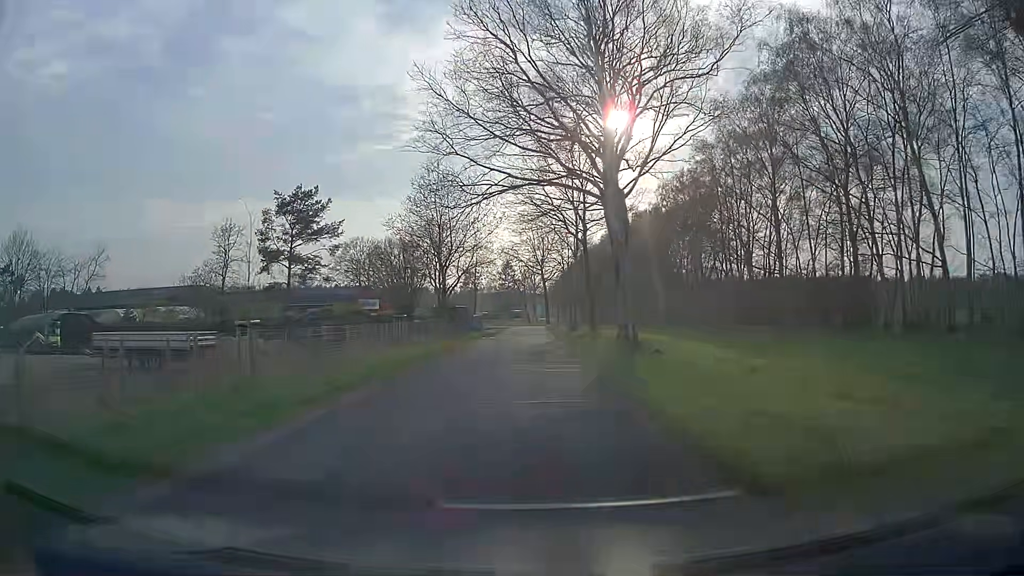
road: unclassified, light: Day
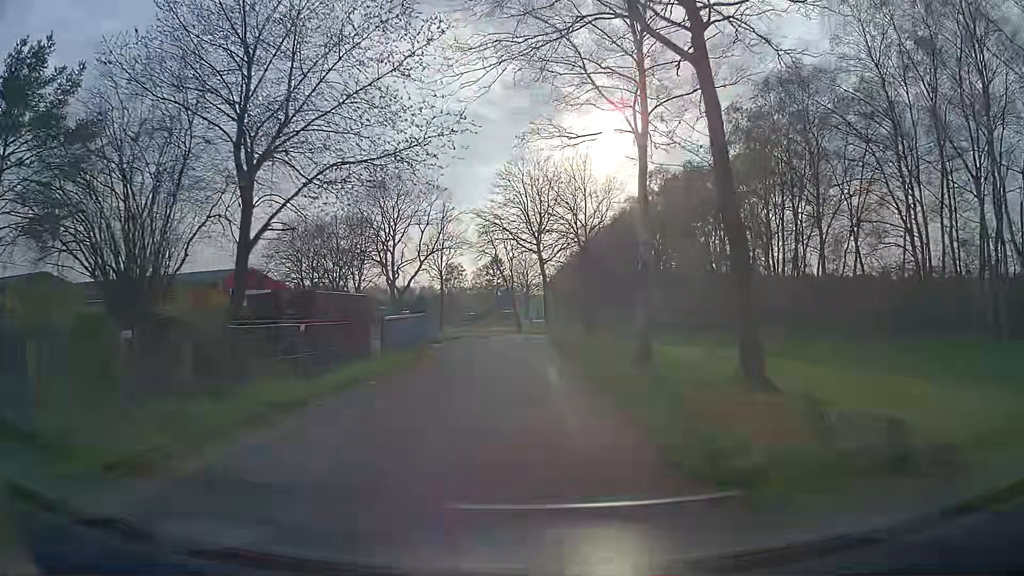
(+0.2, +35.8) m; +1°
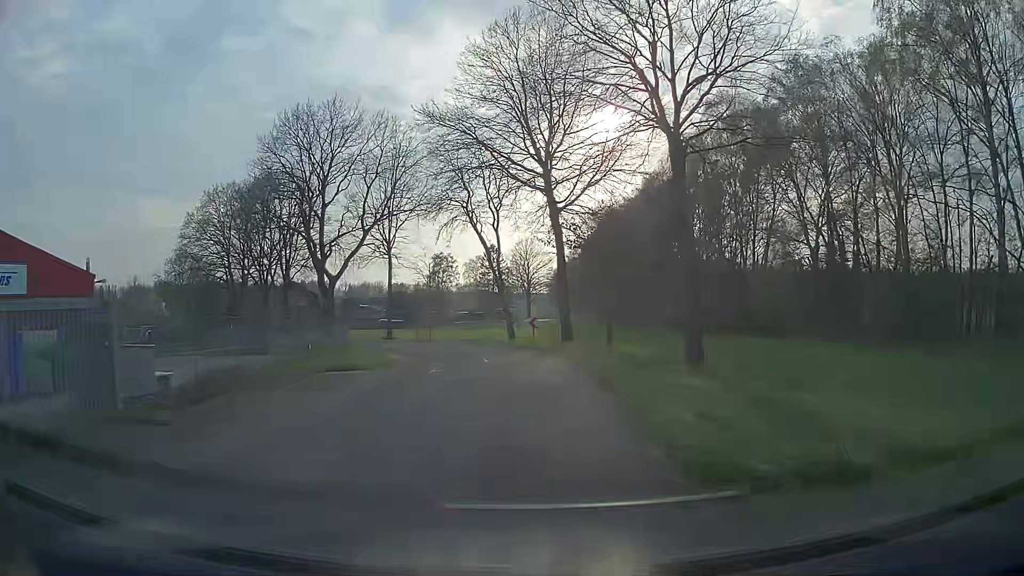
(-0.1, +30.4) m; 0°
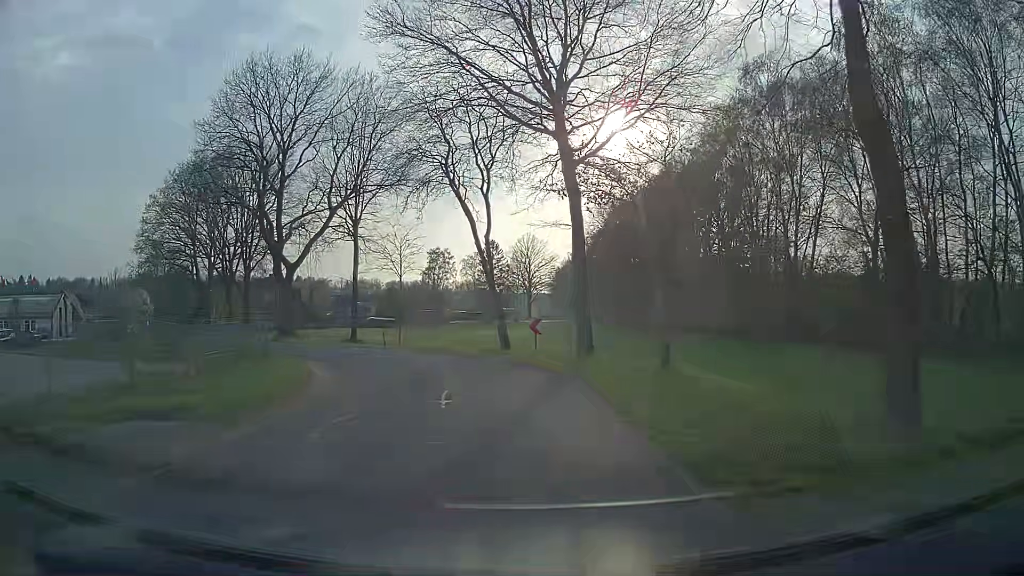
(-0.1, +10.5) m; -1°
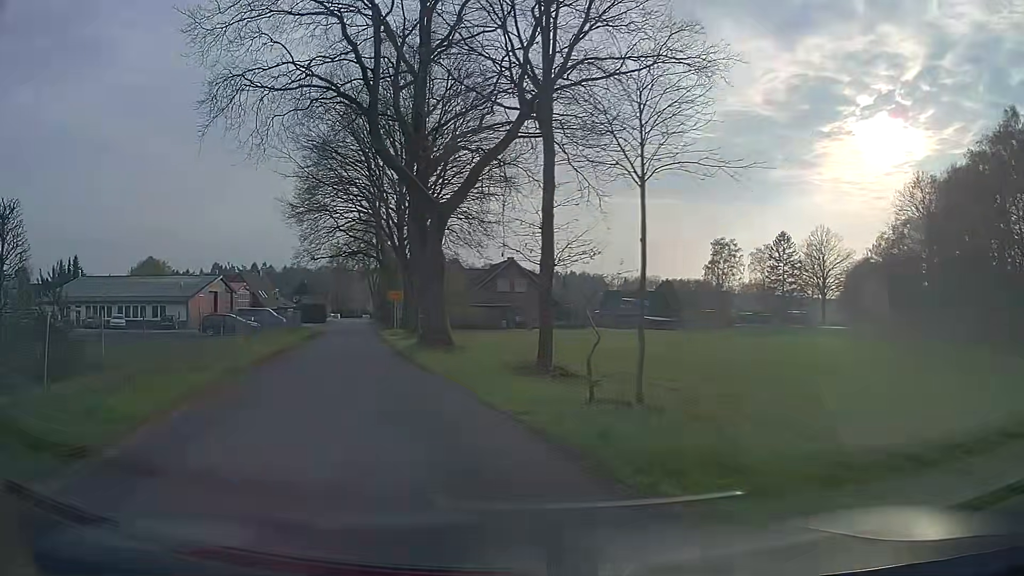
(-2.9, +23.6) m; -22°
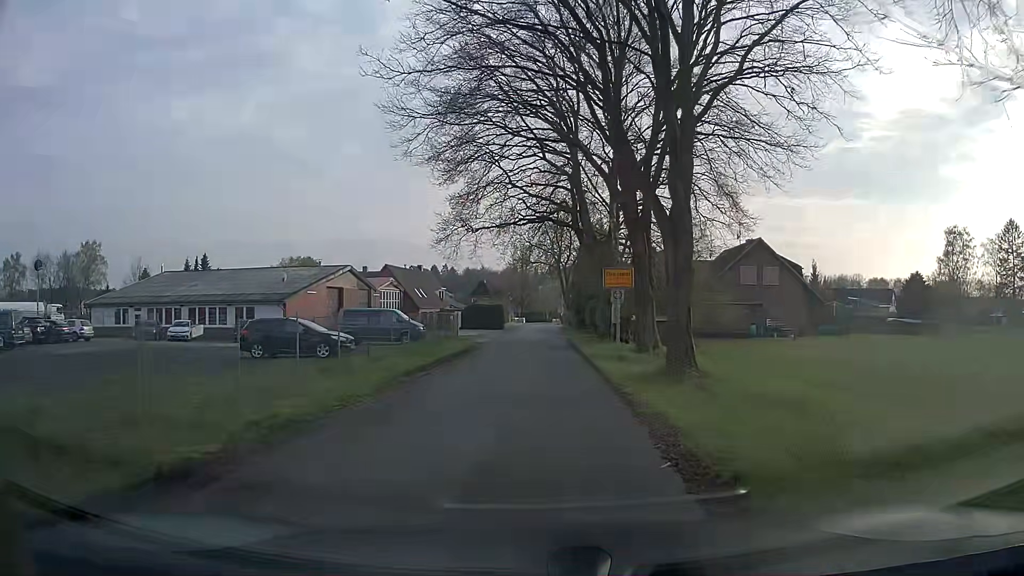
(-5.4, +21.9) m; -18°
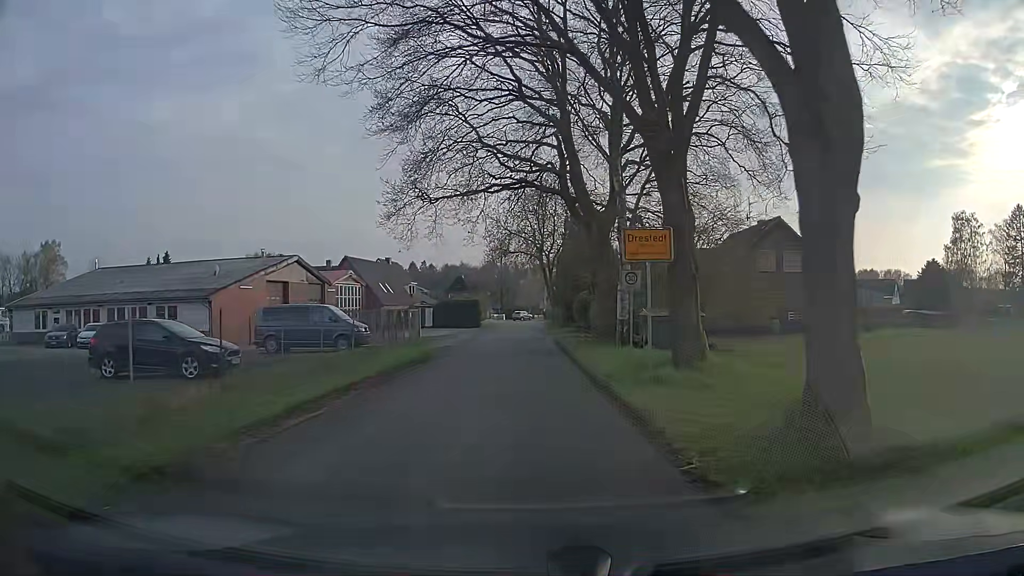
(+0.2, +8.9) m; +2°
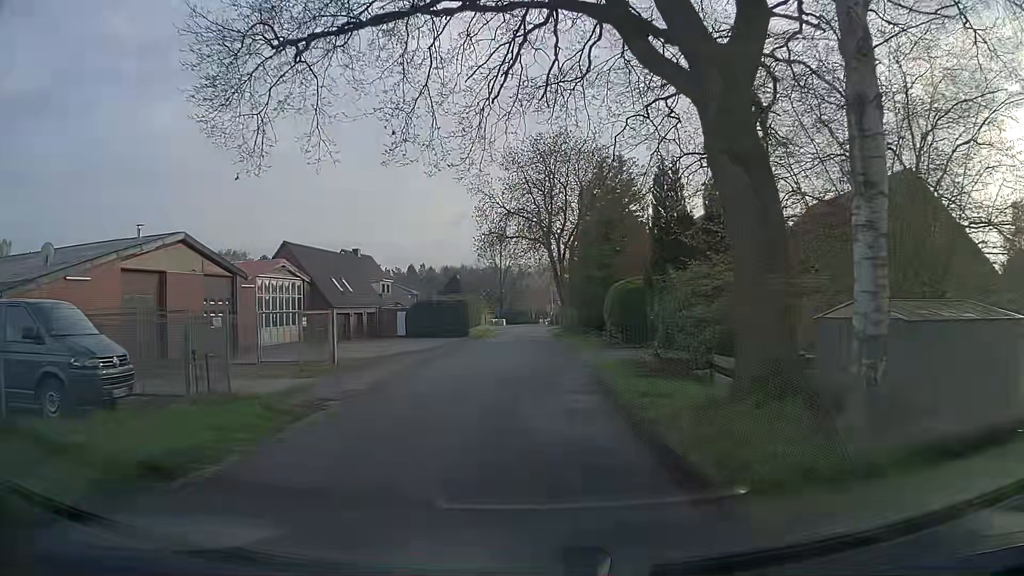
(+0.1, +17.8) m; -1°
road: residential
(0, +10) (0, +20) (+1, +30) (+1, +40) (+1, +50) (+1, +60) (+1, +70) (+2, +80) (+1, +90) (+3, +100) m
